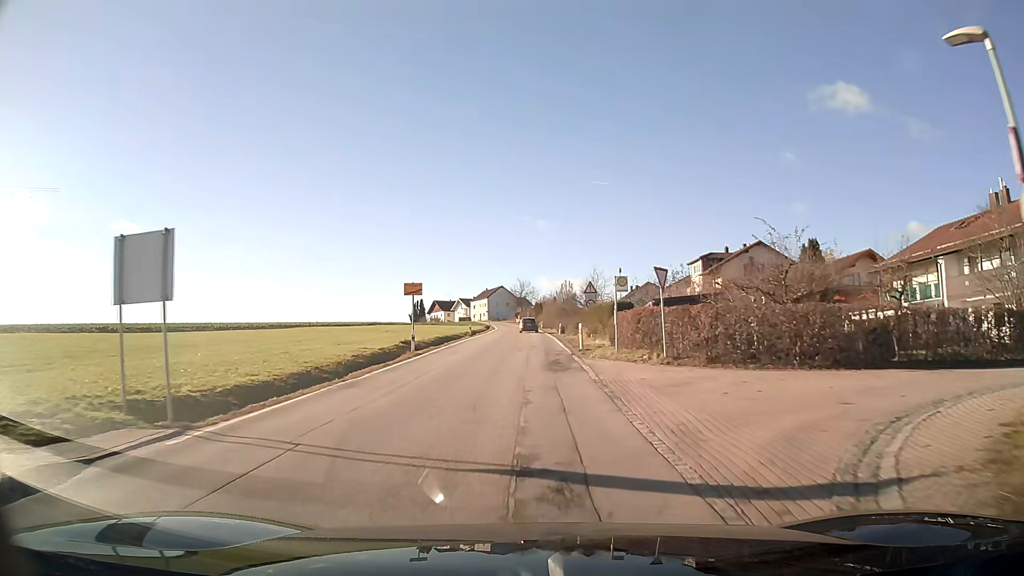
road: secondary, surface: asphalt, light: Day
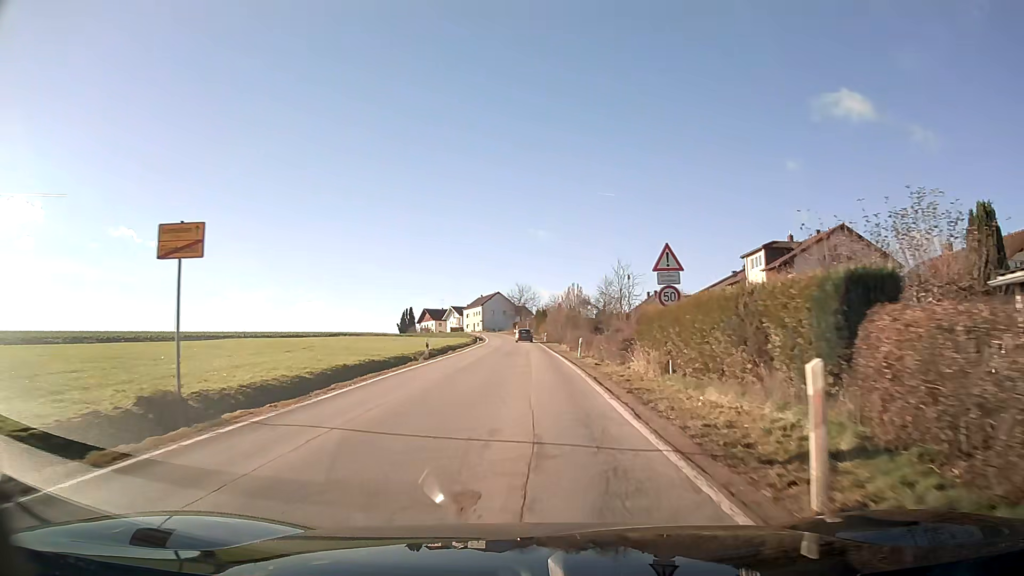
(-0.1, +23.2) m; 0°
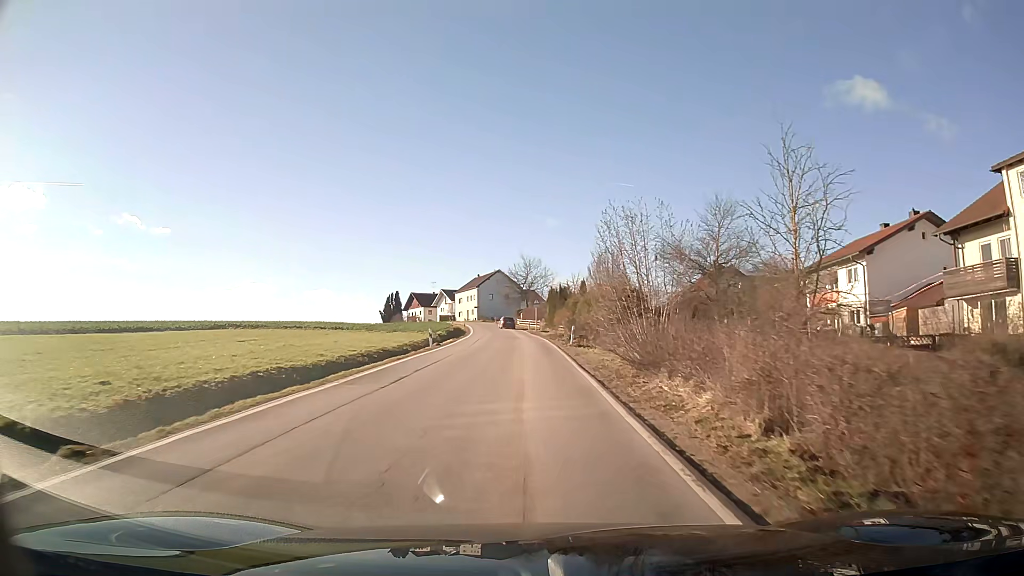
(-0.1, +39.2) m; -1°
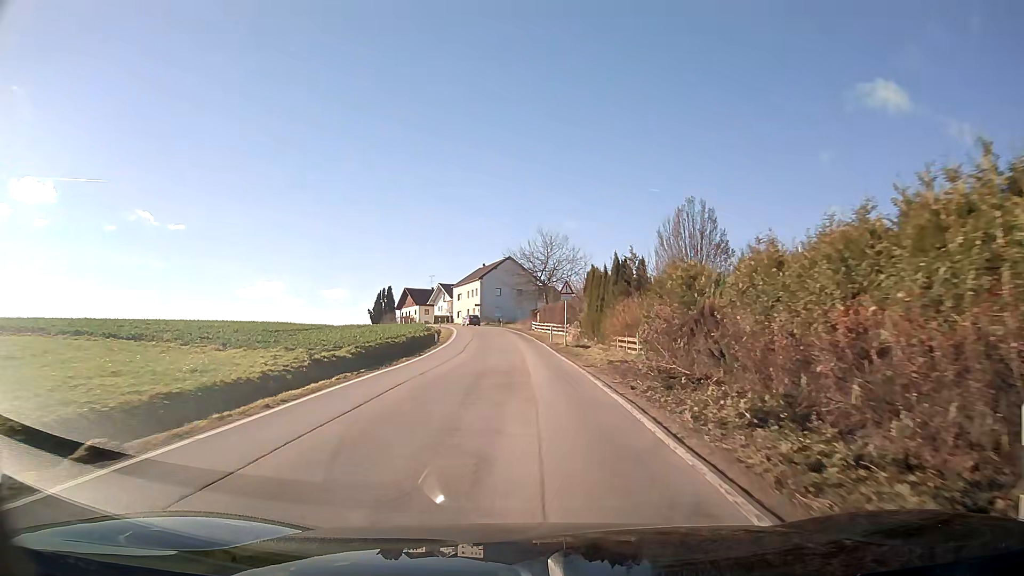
(-0.5, +32.6) m; -2°
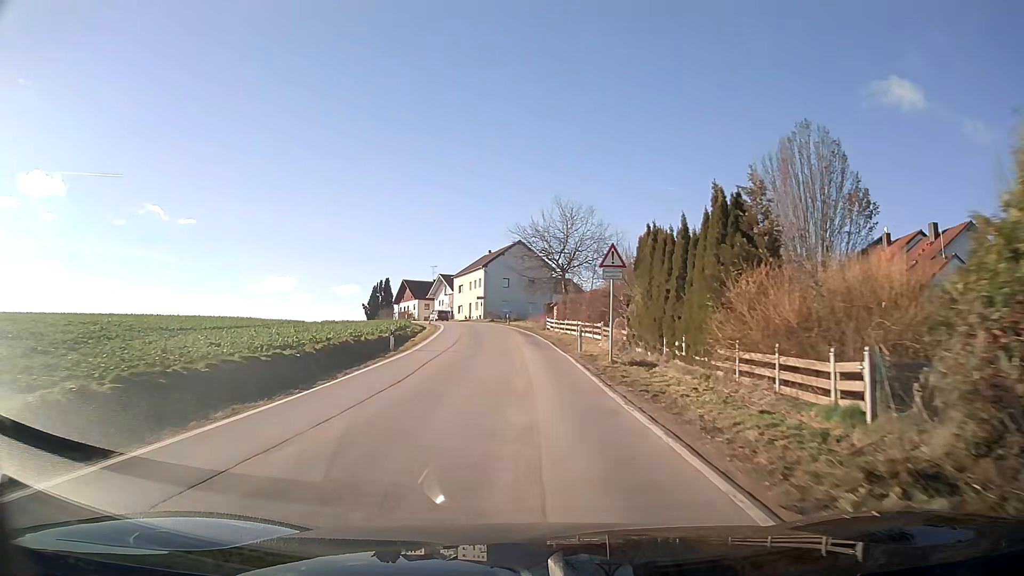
(-0.2, +16.4) m; -1°
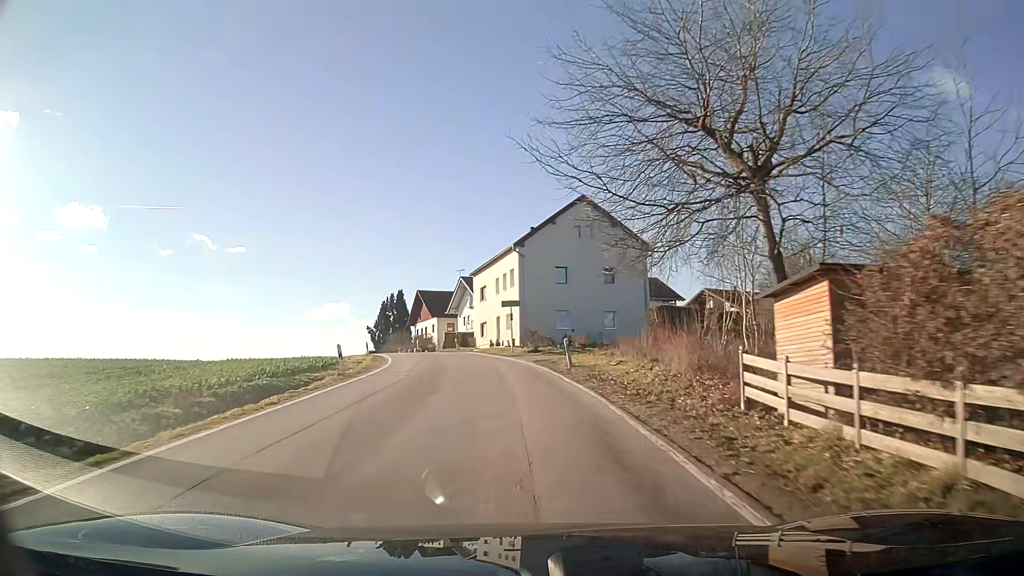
(-1.3, +40.0) m; -6°
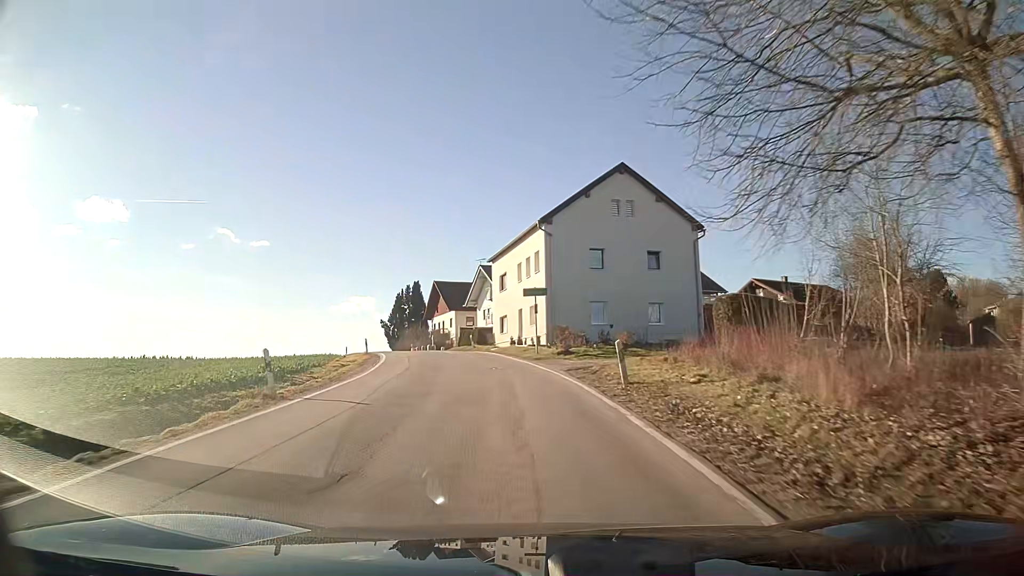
(-0.2, +7.8) m; -2°
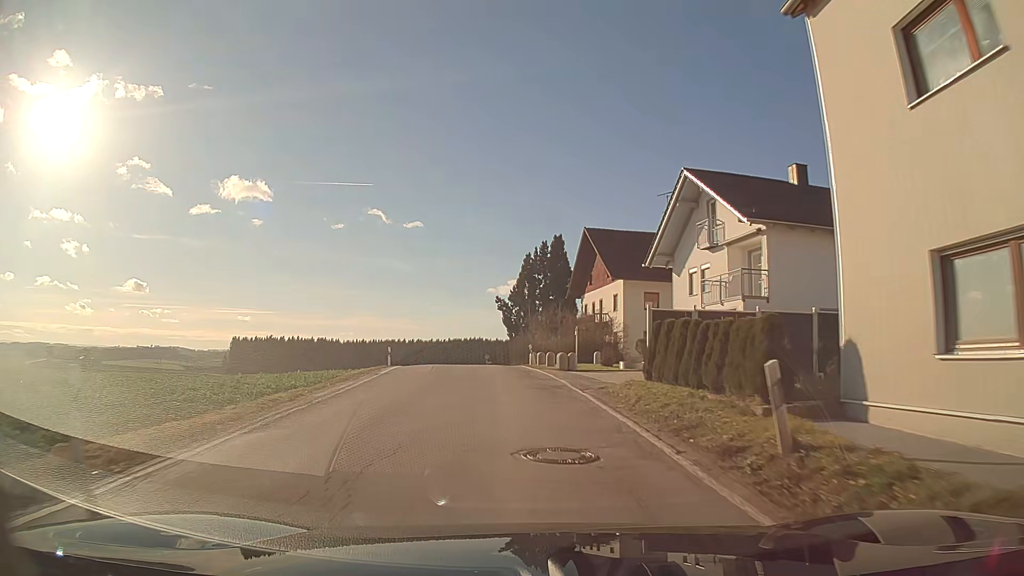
(-4.7, +38.6) m; -13°
